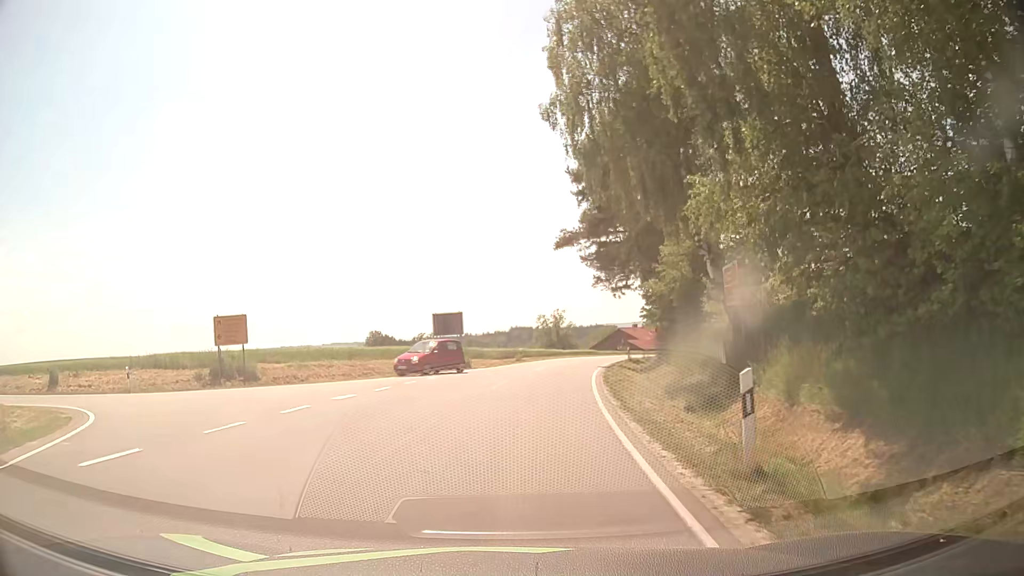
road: tertiary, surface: asphalt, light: Day
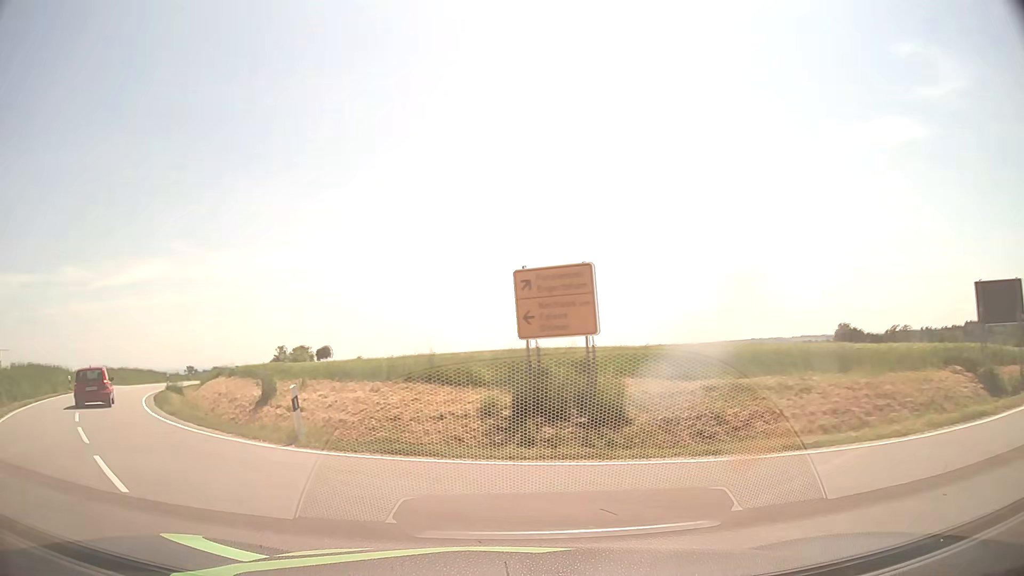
(-3.4, +17.3) m; -39°
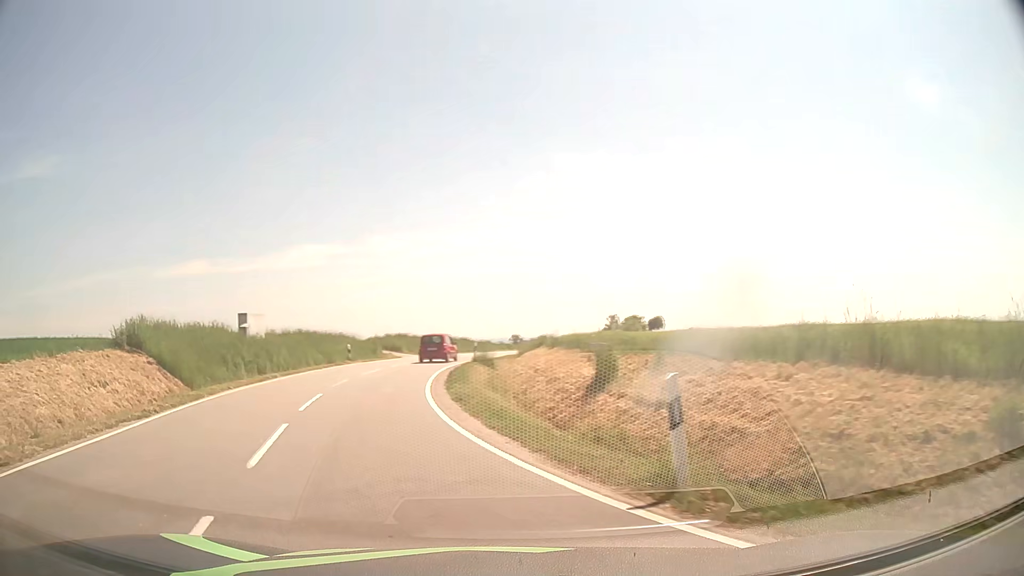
(-1.7, +6.5) m; -29°
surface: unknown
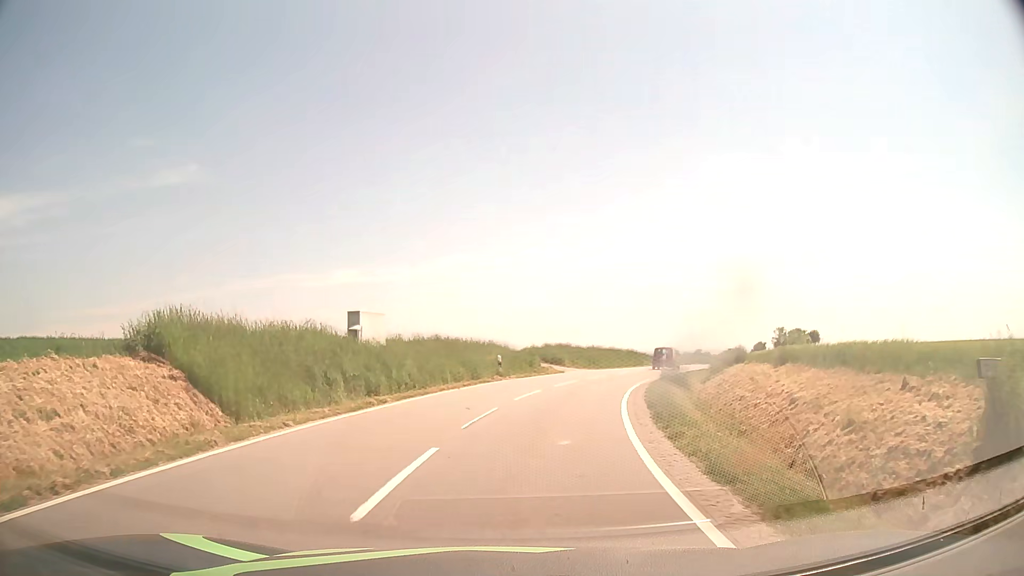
(-1.4, +8.3) m; -13°
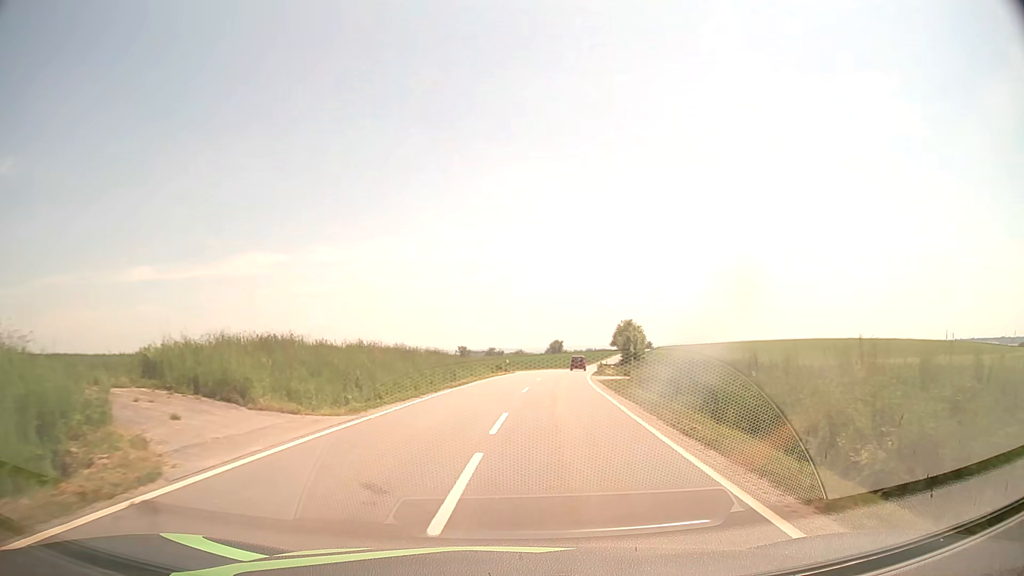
(+4.0, +30.2) m; +18°
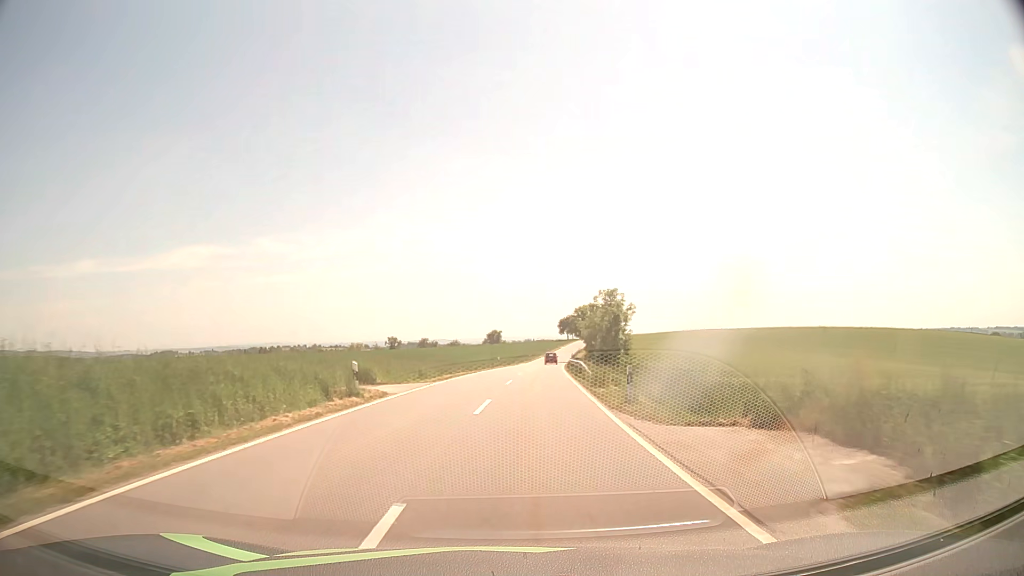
(+2.3, +34.1) m; +5°
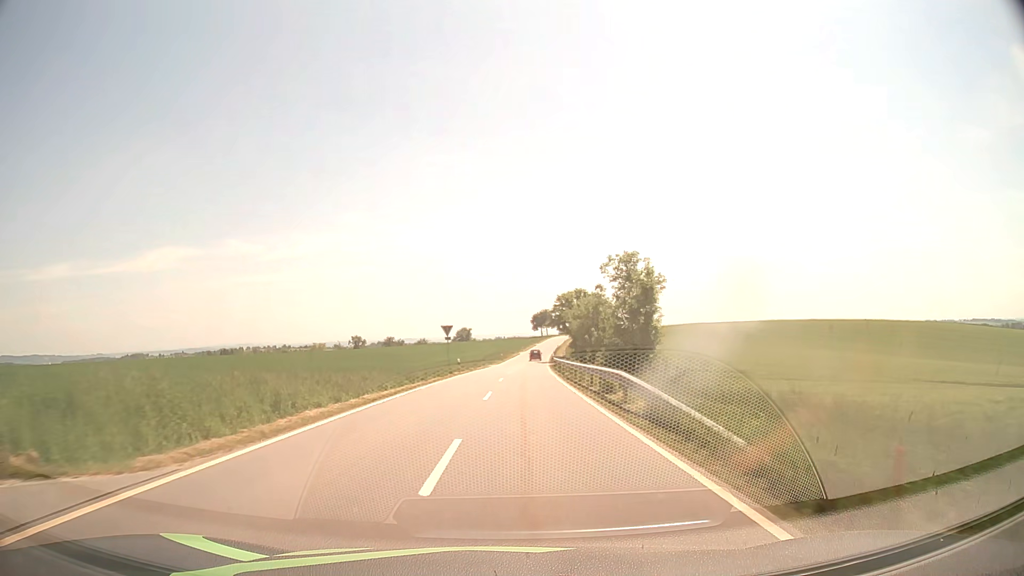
(+0.5, +20.2) m; +3°
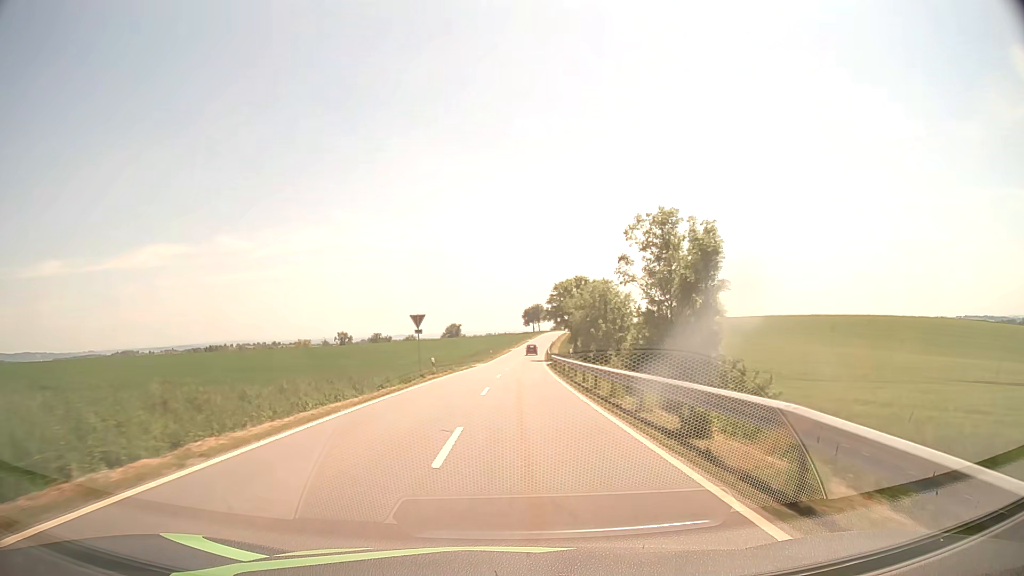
(+0.1, +10.8) m; +1°
(0, +10) (0, +20) (0, +30) (+1, +40) (+1, +50) (+1, +60) (+2, +70) (+2, +80) (+3, +90) (+4, +100) m
